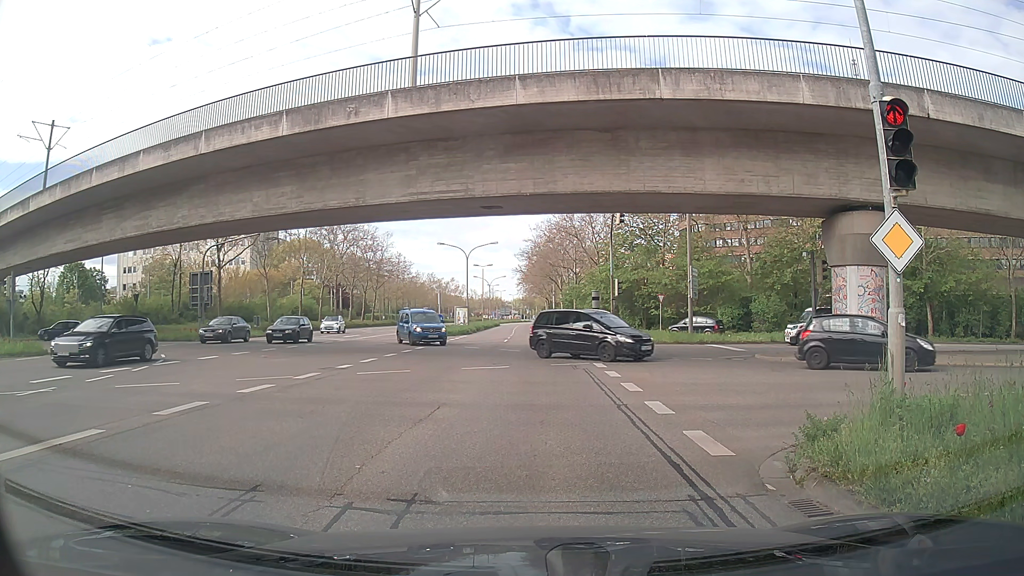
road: secondary_link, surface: asphalt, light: Day
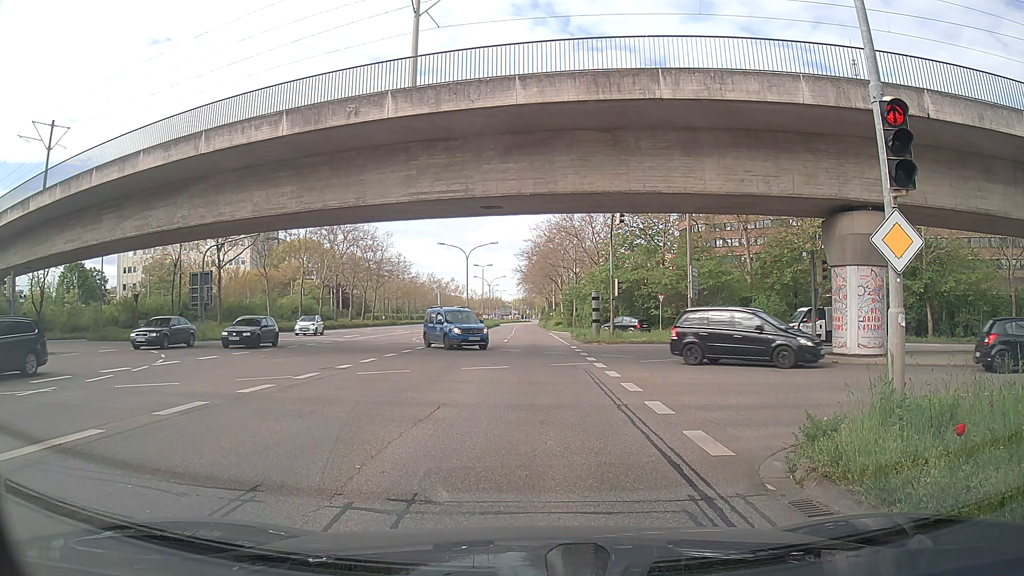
(0.0, 0.0) m; 0°
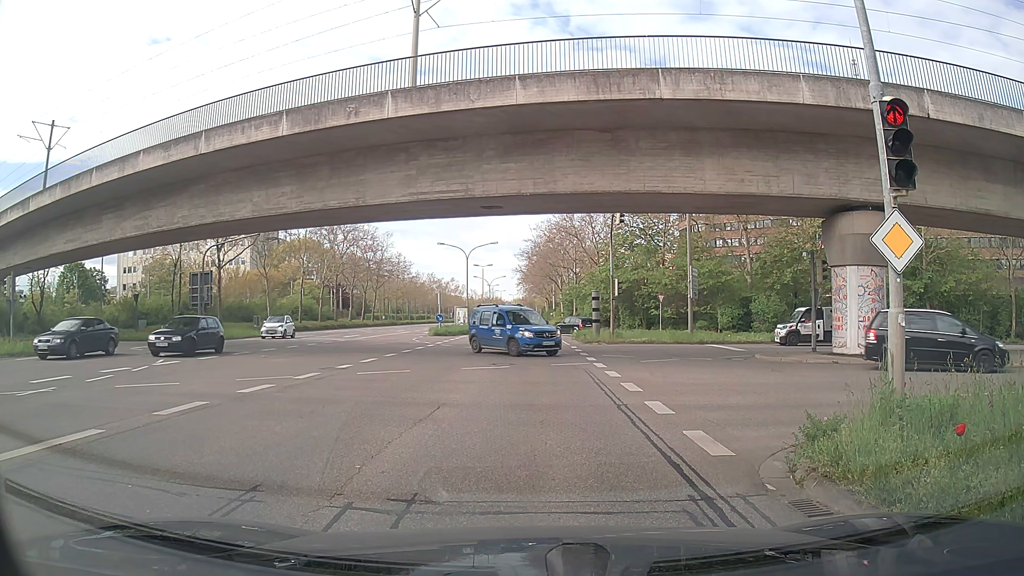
(0.0, 0.0) m; 0°
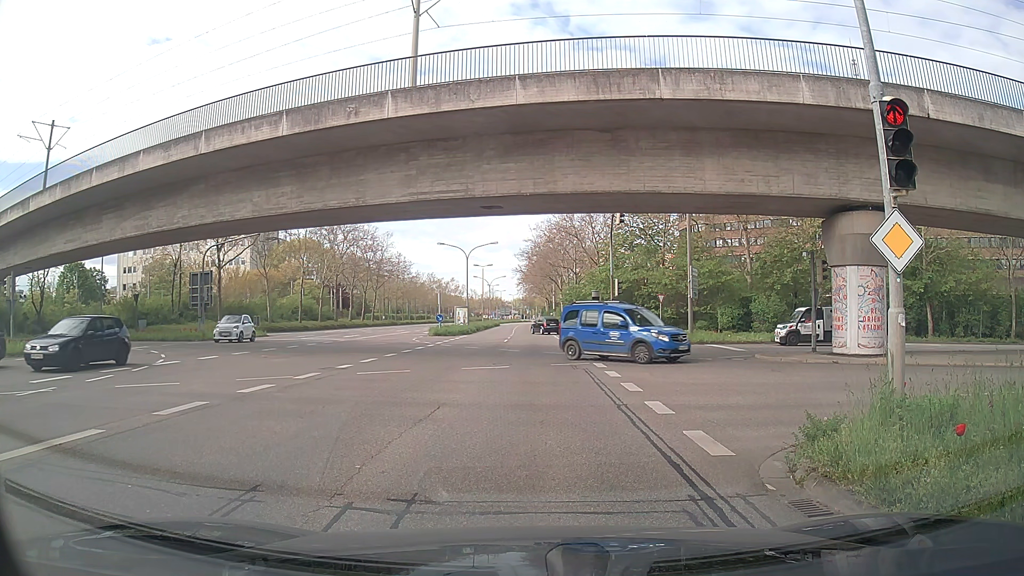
(0.0, 0.0) m; 0°
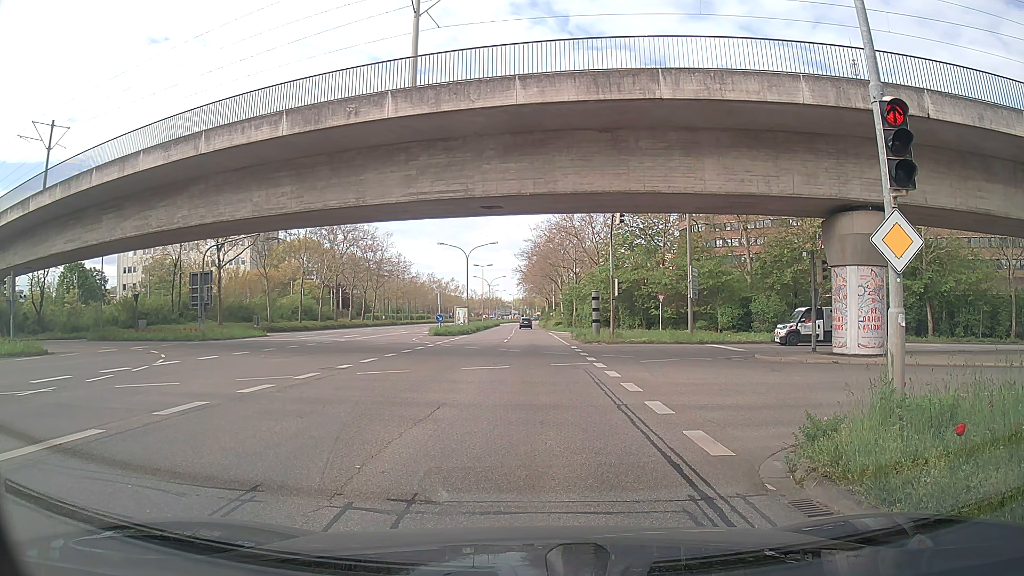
(0.0, 0.0) m; 0°
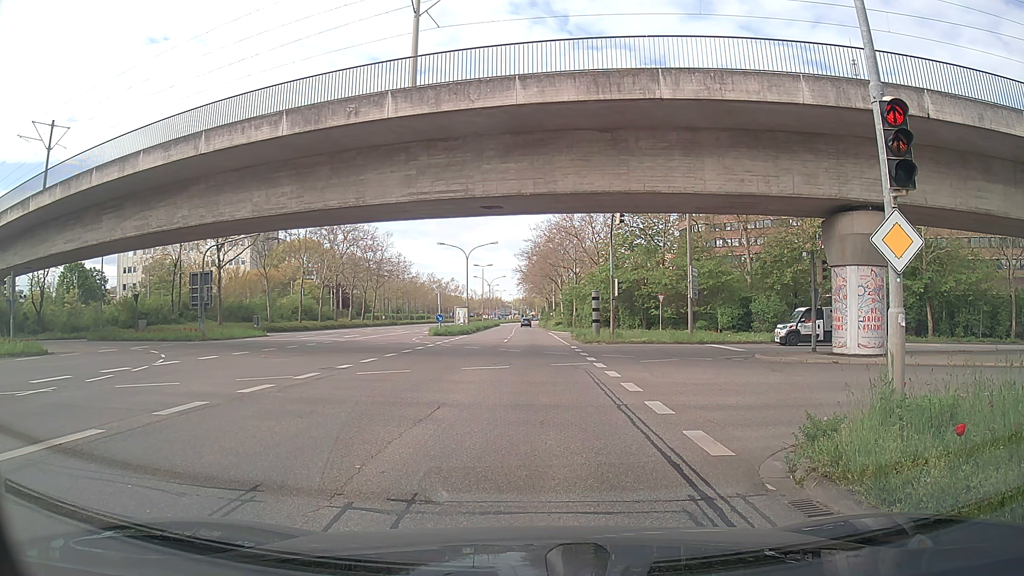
(0.0, 0.0) m; 0°
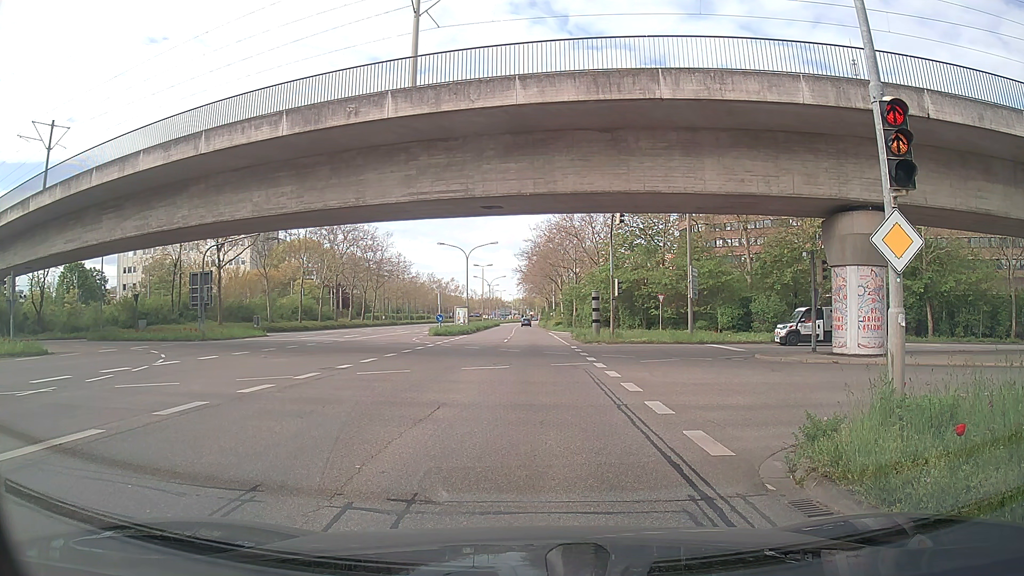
(0.0, 0.0) m; 0°
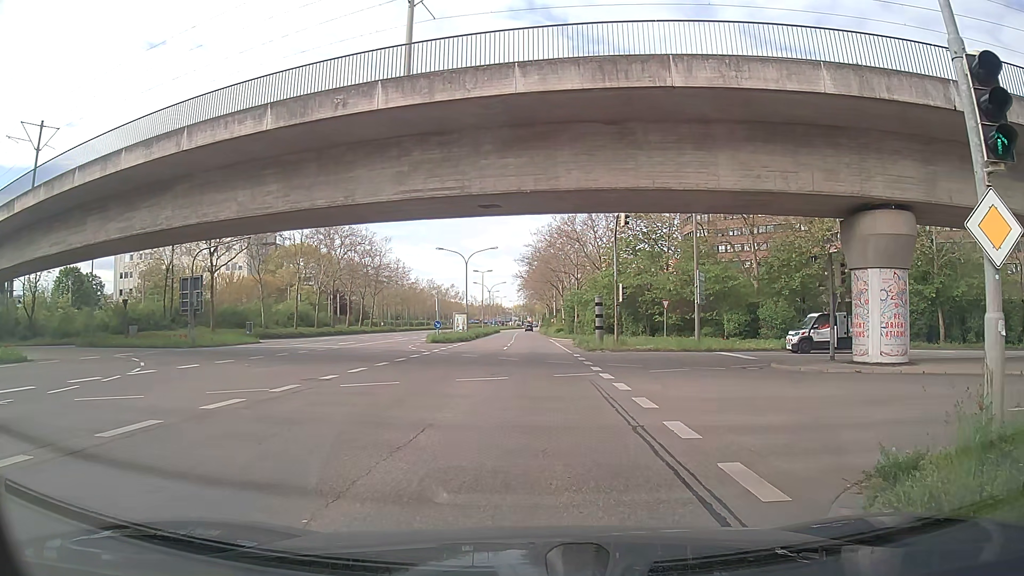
(0.0, +1.7) m; 0°
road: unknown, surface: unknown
(0, +10) (0, +20) (+1, +30) (+1, +40) (+1, +50) (+1, +60) (+1, +70) (+1, +80) (+1, +90) (+1, +100) m
